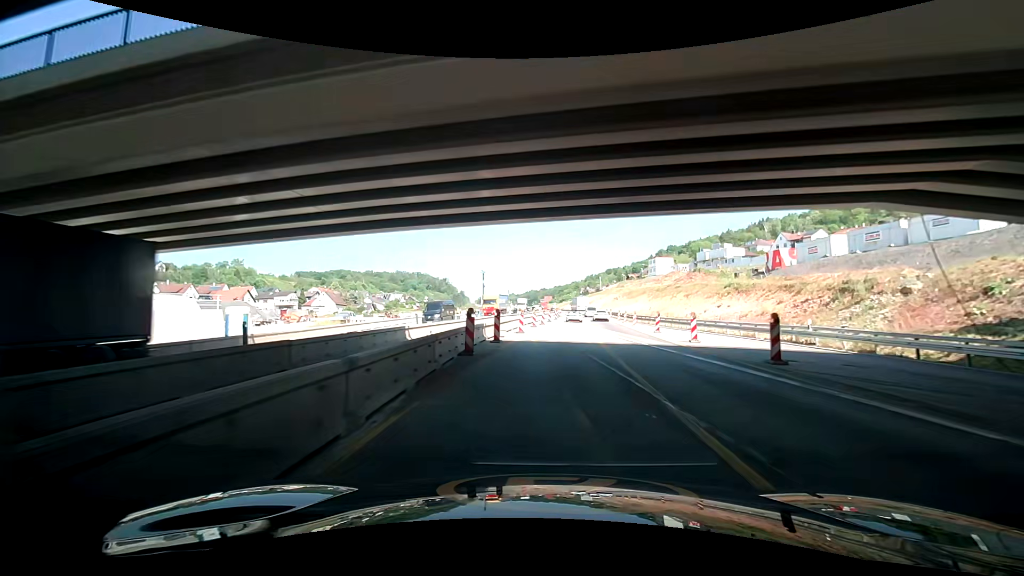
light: Day
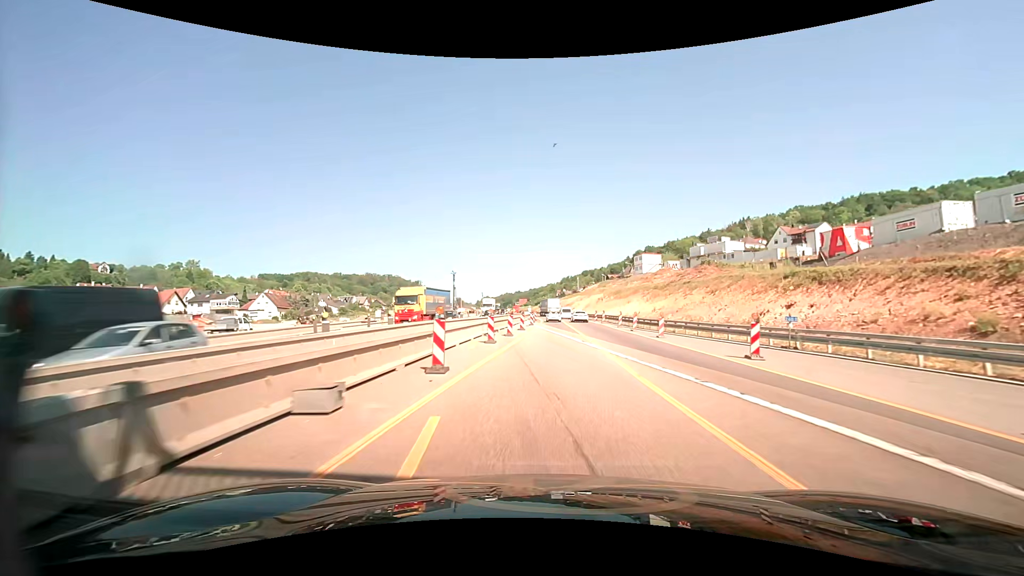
(-0.8, +19.8) m; 0°
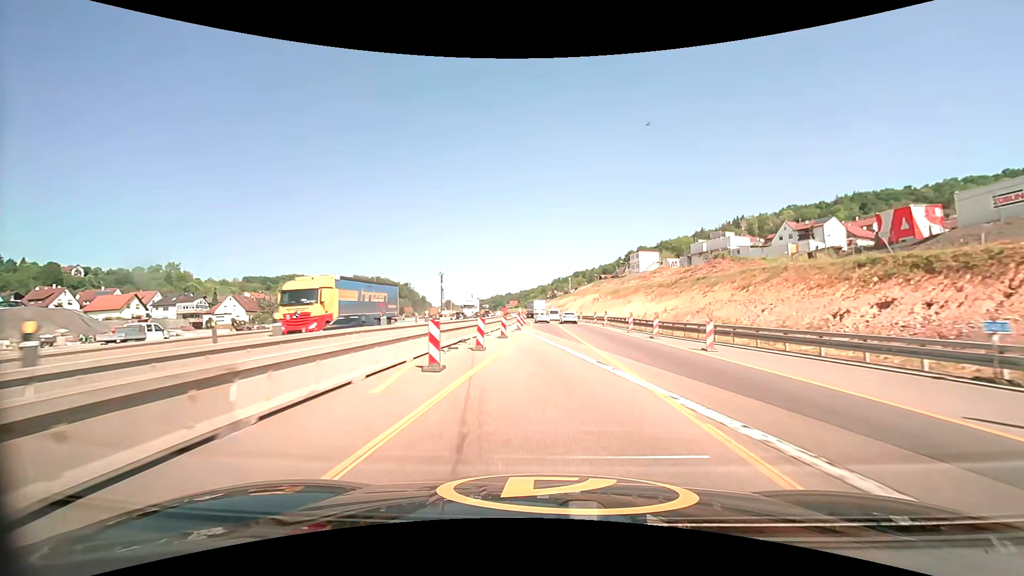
(+0.5, +10.0) m; +4°
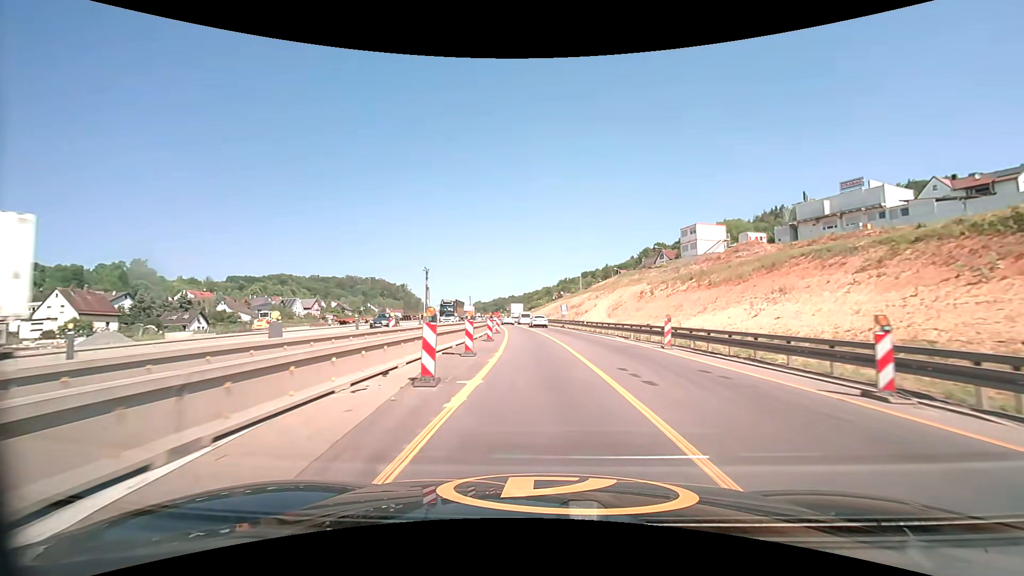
(+0.7, +49.1) m; 0°
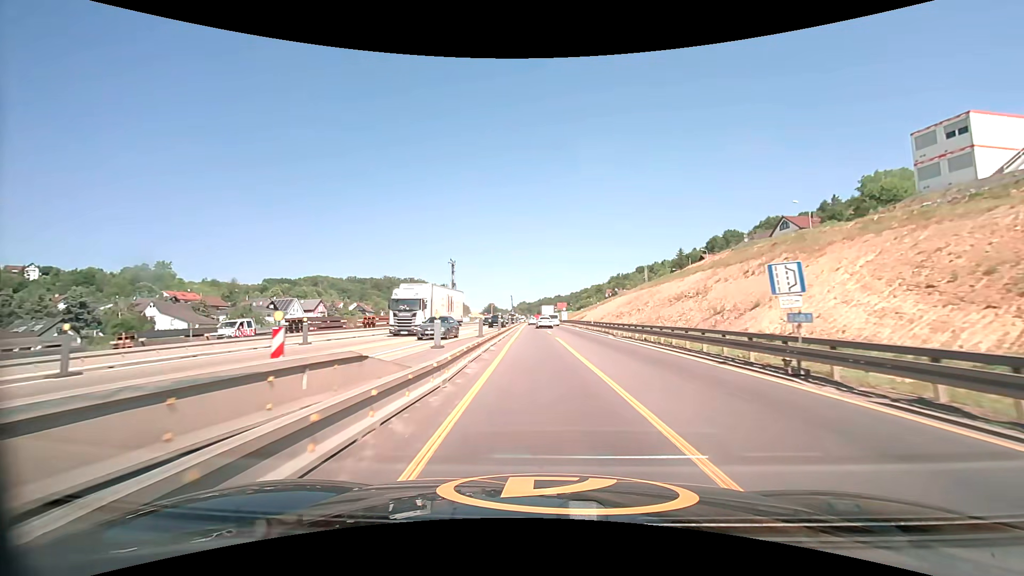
(-2.1, +47.1) m; -5°
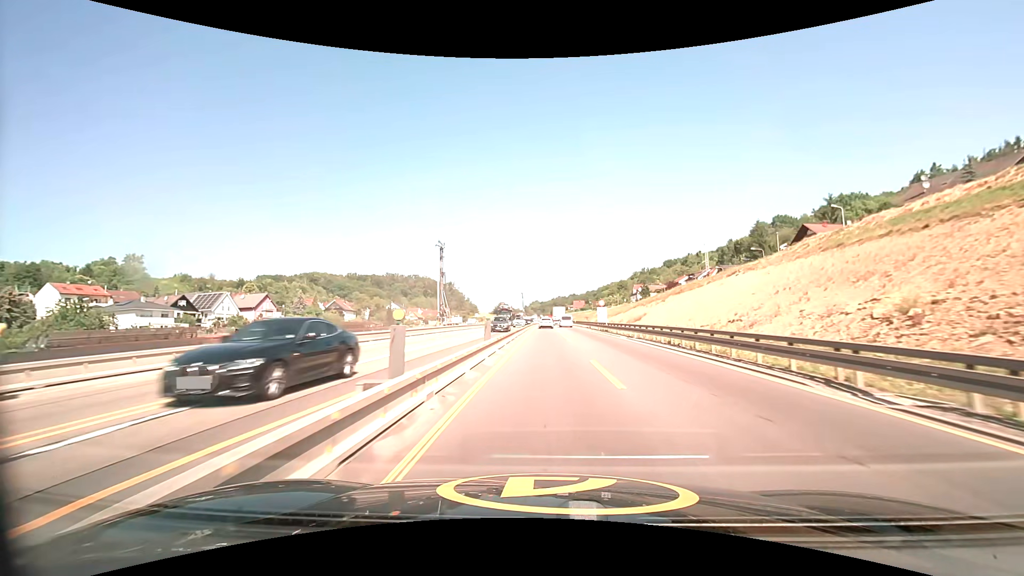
(-0.8, +50.2) m; -1°
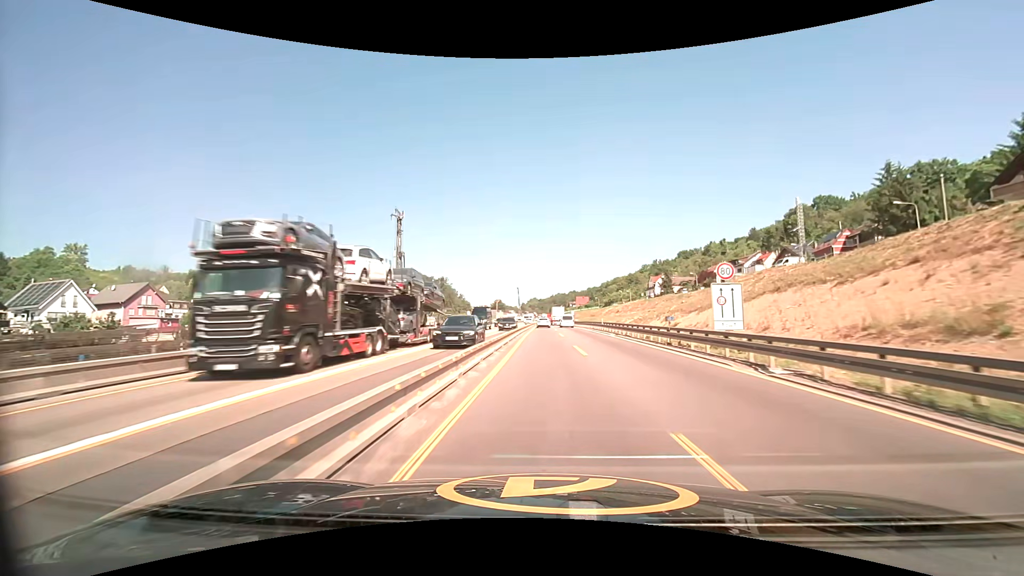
(+0.2, +45.9) m; 0°
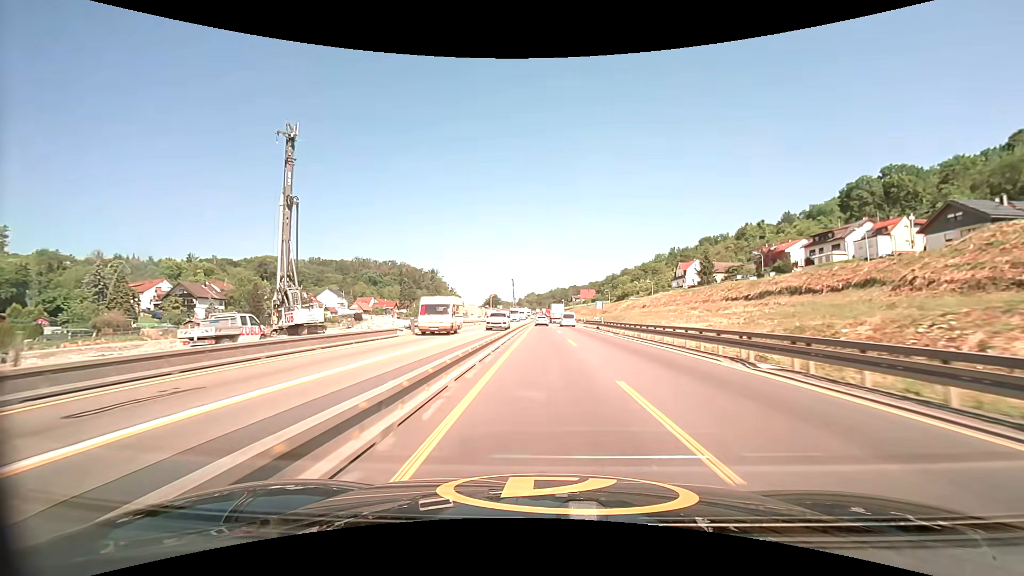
(0.0, +49.7) m; 0°
(0, +10) (0, +20) (0, +30) (0, +40) (0, +50) (0, +60) (0, +70) (0, +80) (0, +90) (0, +100) m
